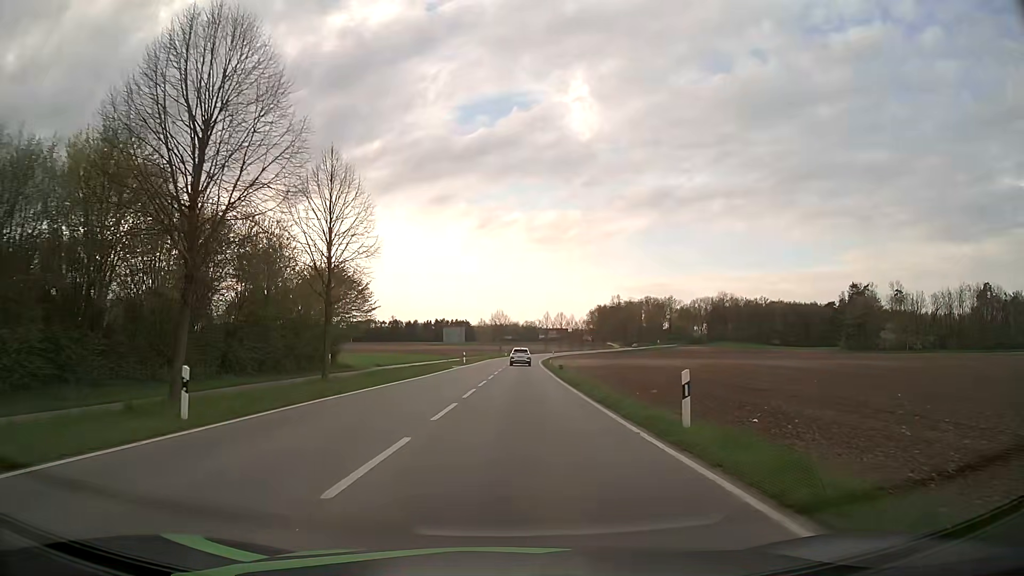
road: tertiary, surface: asphalt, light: Day
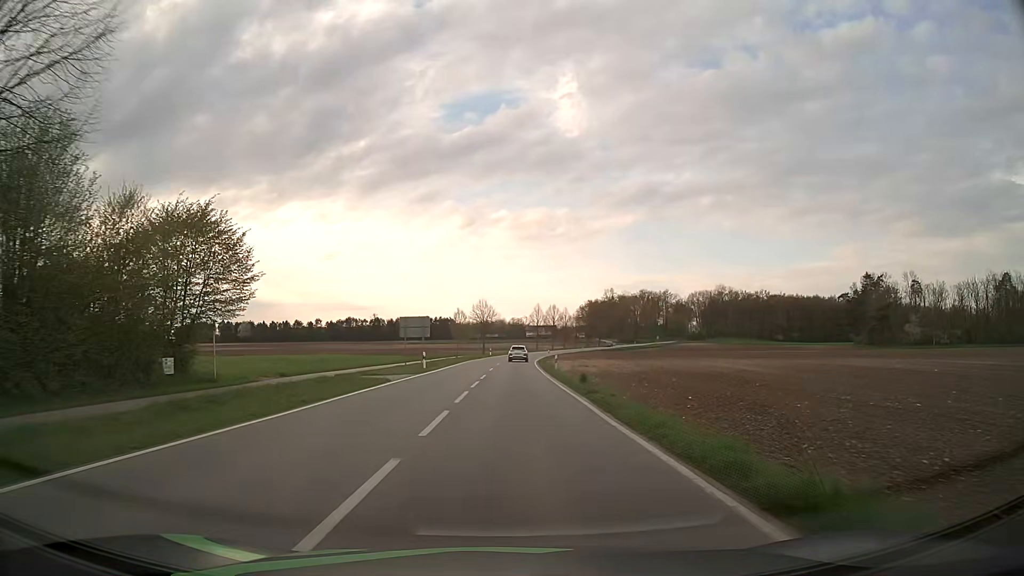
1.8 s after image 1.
(+0.2, +21.5) m; +1°
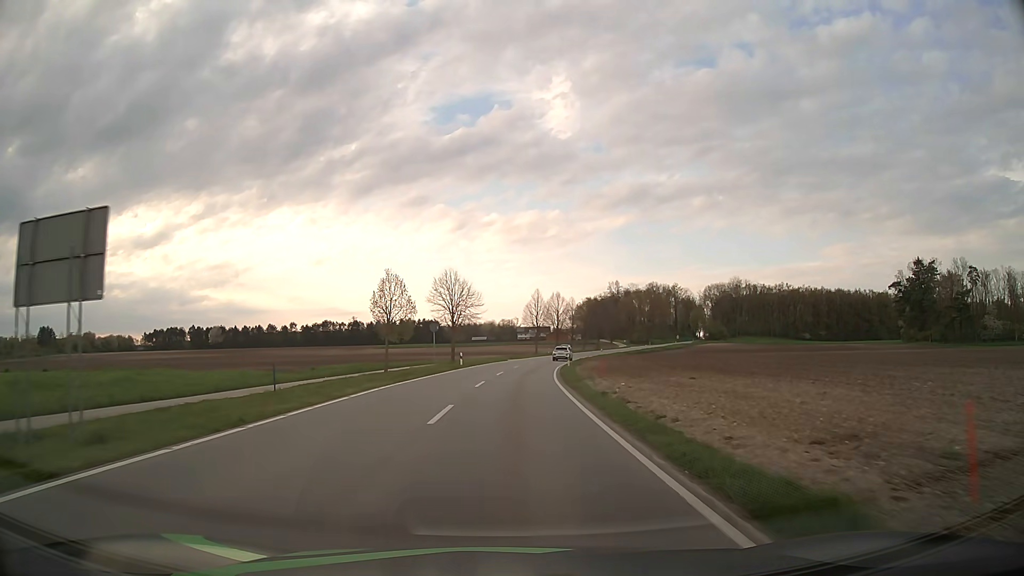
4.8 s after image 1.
(+0.4, +41.3) m; +1°
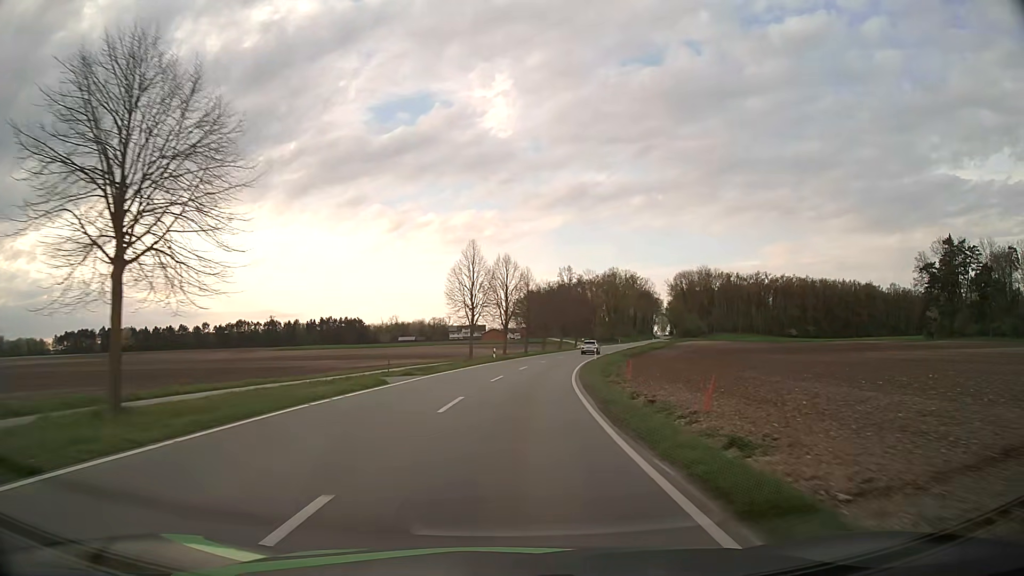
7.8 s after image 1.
(+1.9, +47.1) m; +6°
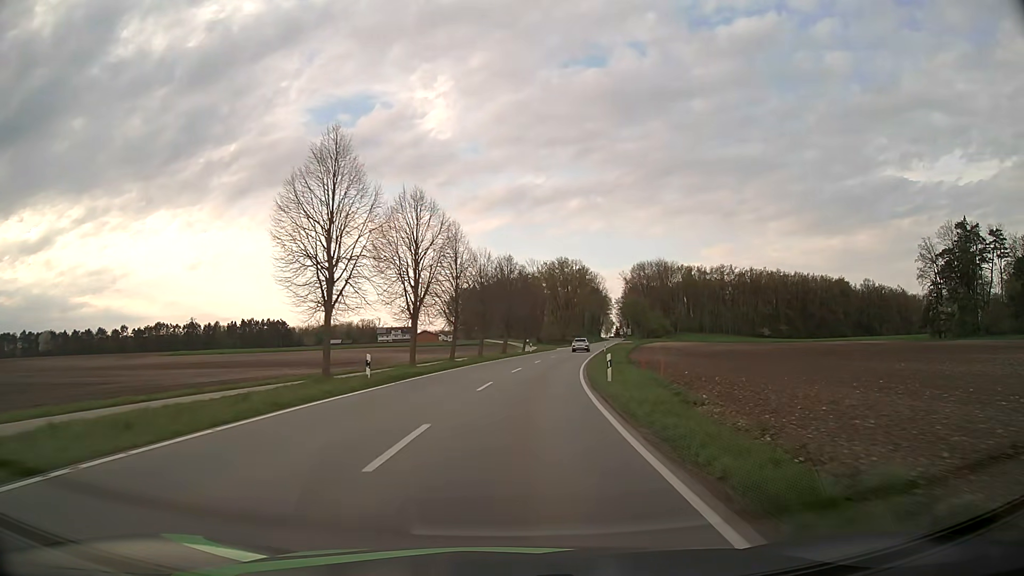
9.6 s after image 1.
(+1.4, +30.5) m; +5°
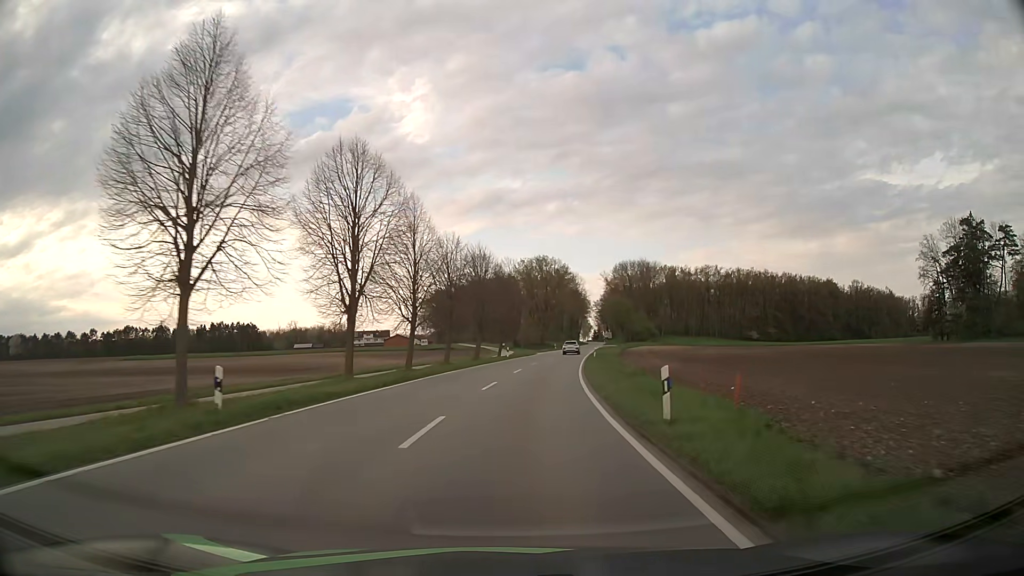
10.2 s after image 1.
(+0.2, +10.5) m; +2°
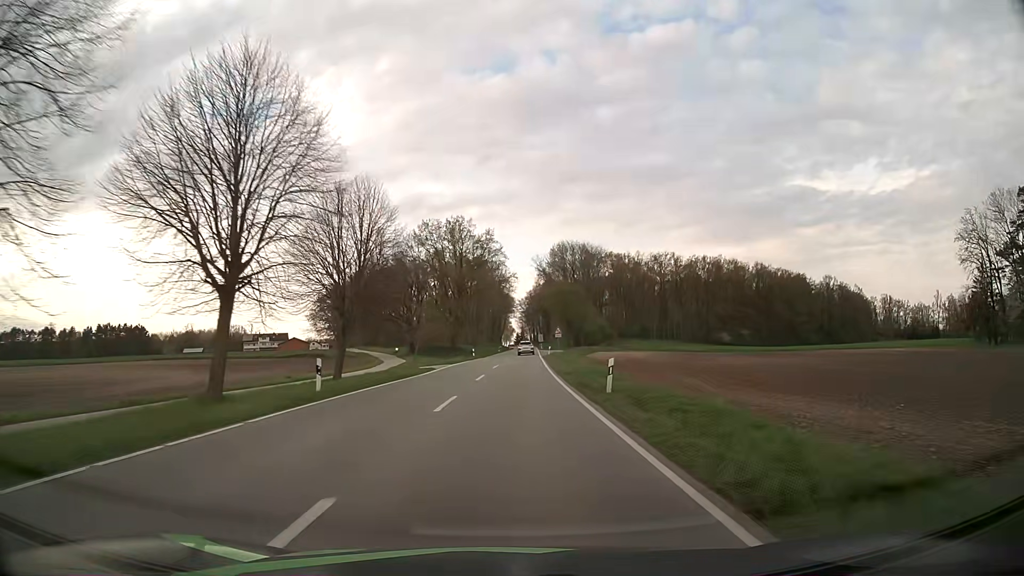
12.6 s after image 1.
(+2.9, +43.2) m; +7°
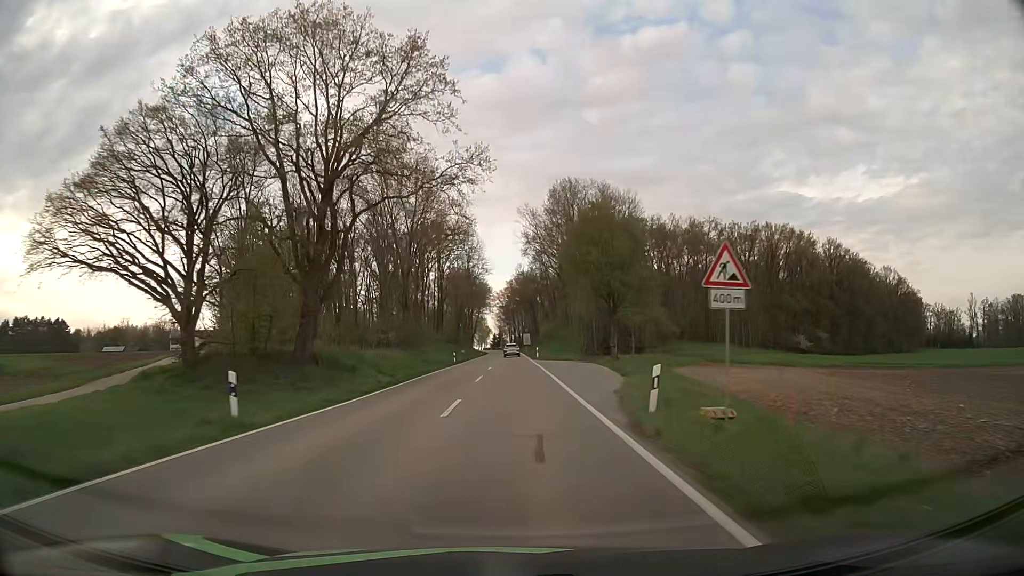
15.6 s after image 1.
(+1.3, +56.5) m; +2°
(0, +10) (0, +20) (0, +30) (0, +40) (0, +50) (0, +60) (+1, +70) (+1, +80) (+1, +90) (+1, +100) m
